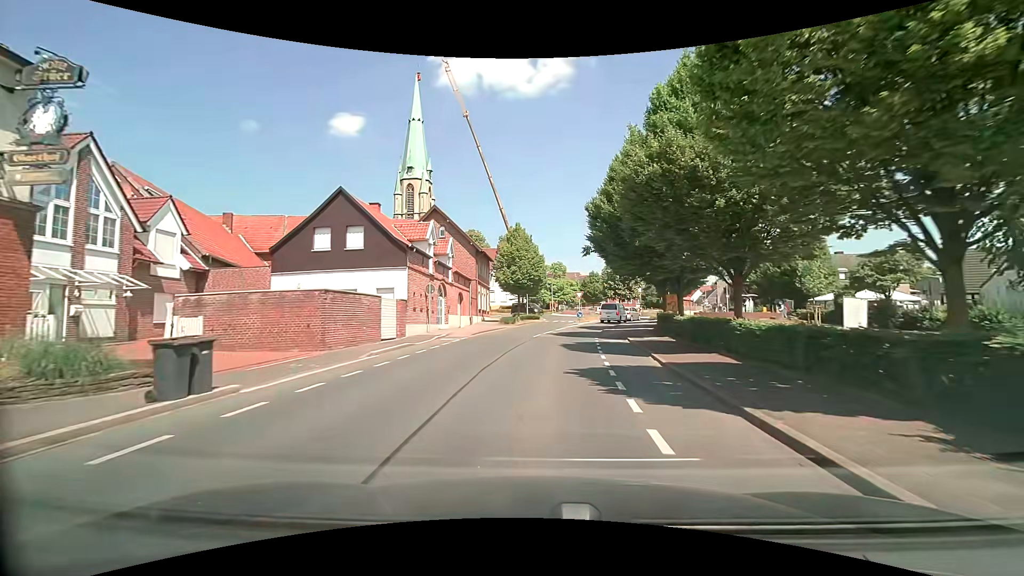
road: secondary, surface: asphalt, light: Day
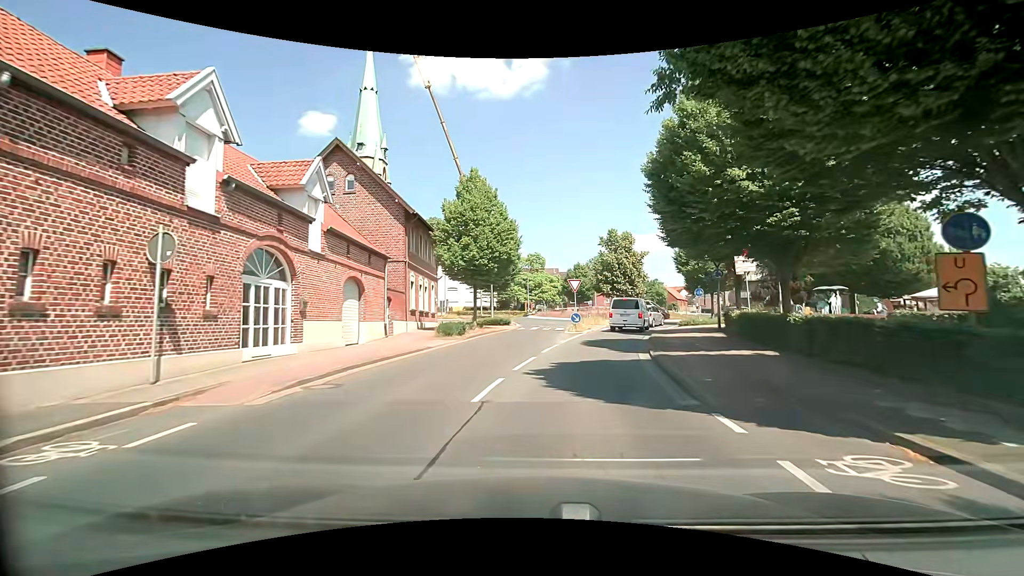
(0.0, +19.3) m; +1°
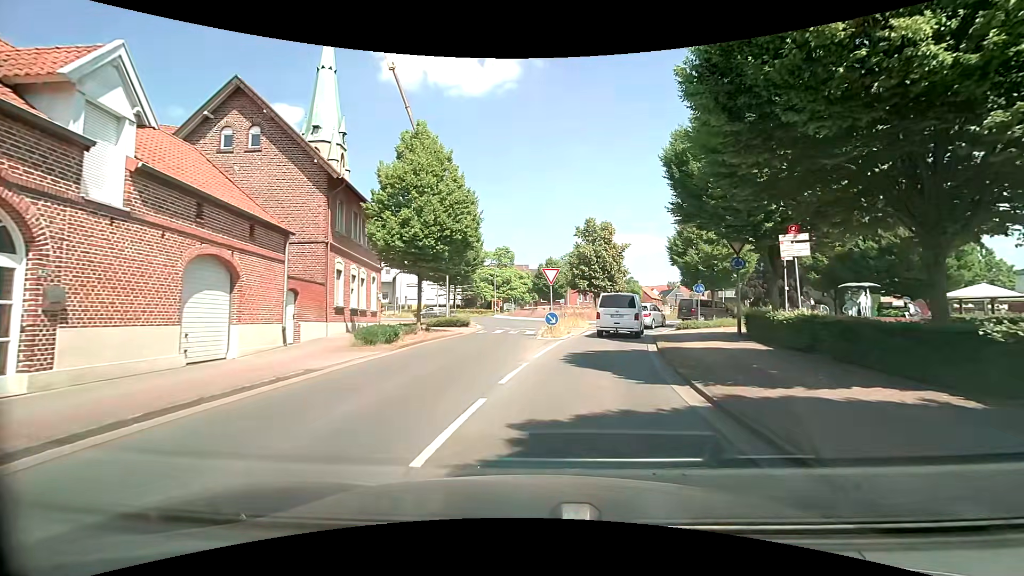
(+0.3, +7.0) m; +4°
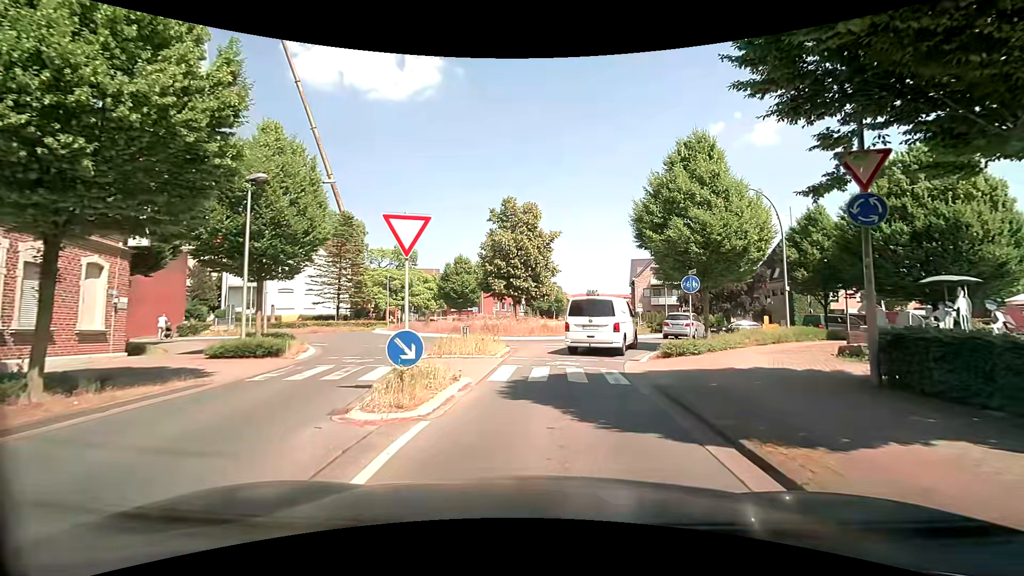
(+1.3, +13.5) m; +9°
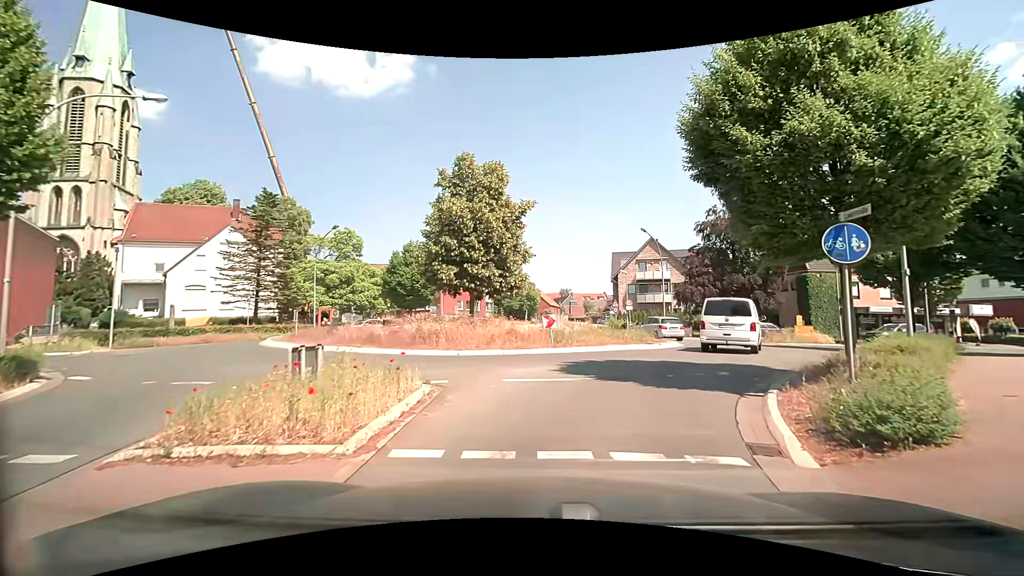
(+0.4, +10.4) m; +4°
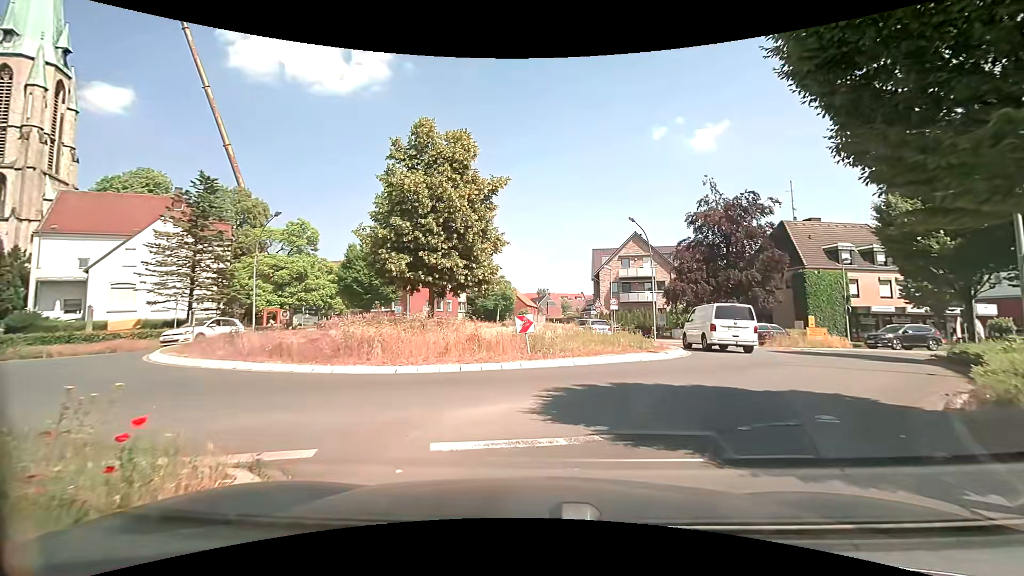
(+0.1, +4.8) m; +2°
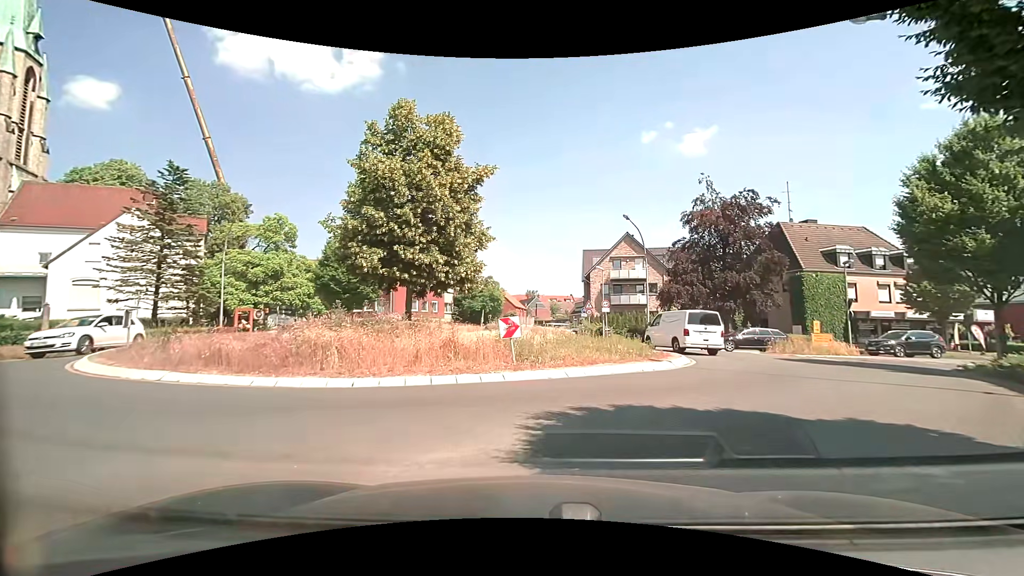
(0.0, +2.0) m; +2°
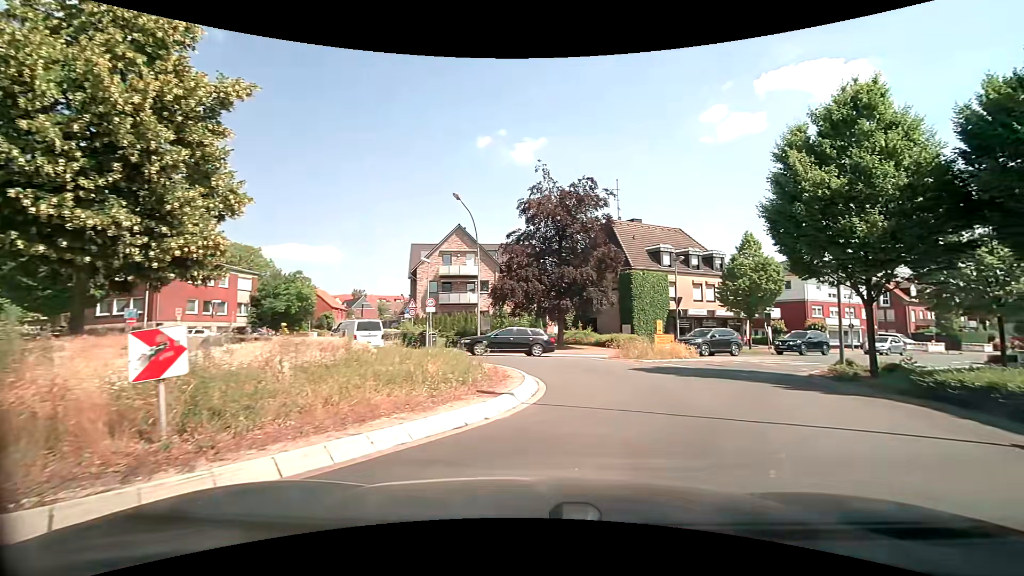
(+0.7, +6.5) m; +18°
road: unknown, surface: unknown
(+2, +10) (+6, +19) (+12, +27) (+19, +34) (+27, +40) (+35, +46) (+43, +51) (+52, +57) (+61, +62) (+69, +67) m
